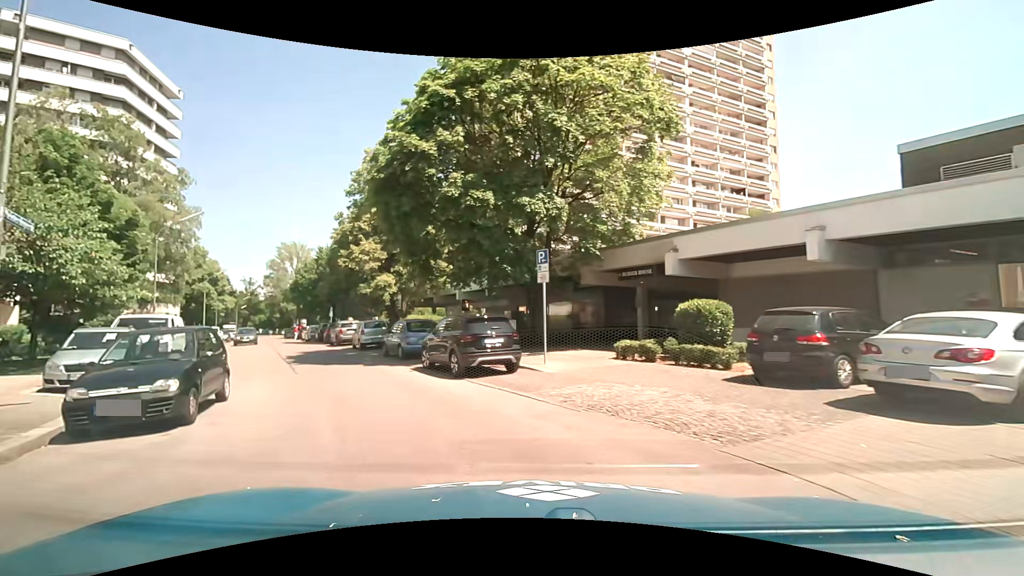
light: Day
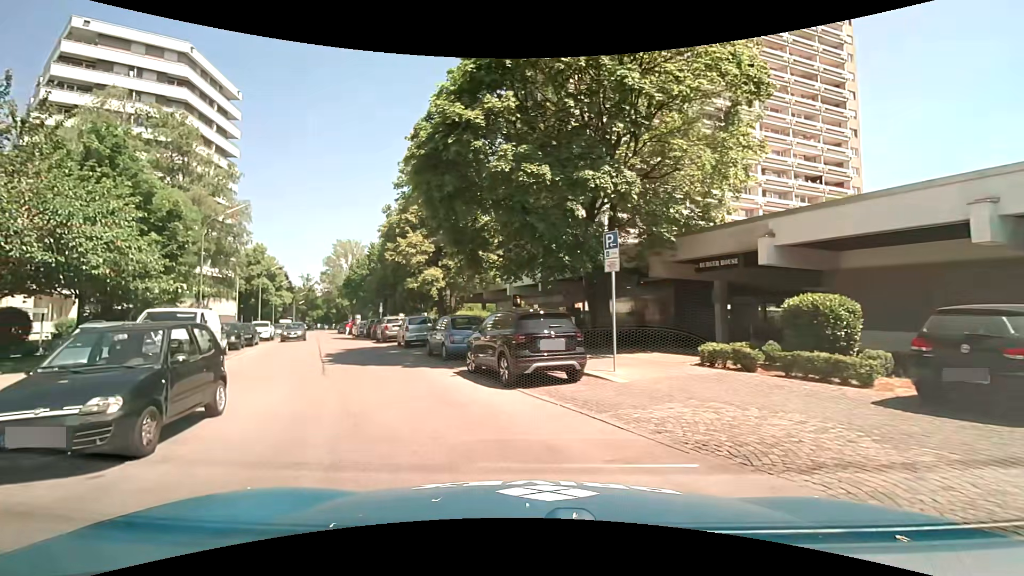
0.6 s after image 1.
(-0.2, +2.4) m; -6°
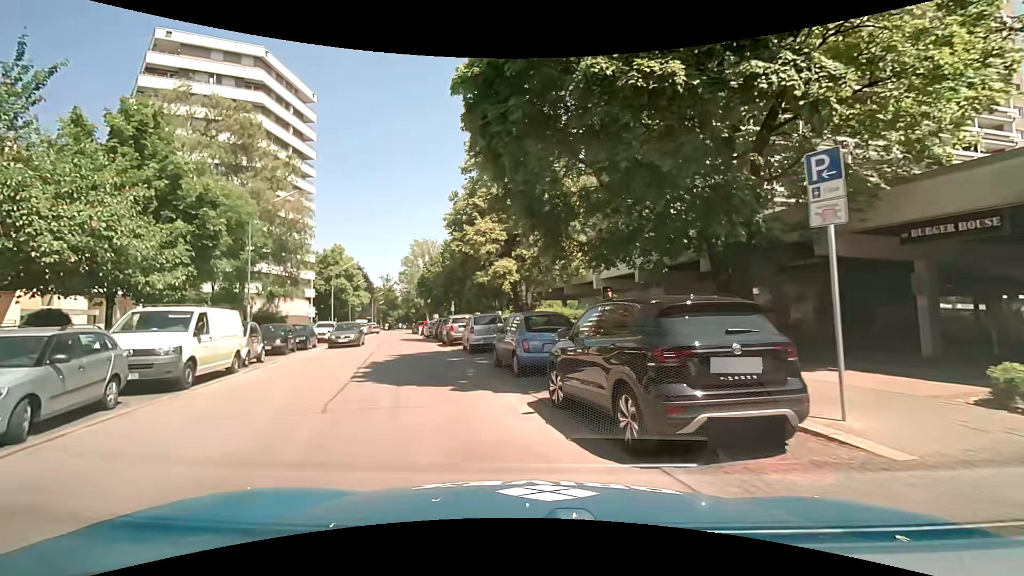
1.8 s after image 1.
(-0.4, +5.2) m; -8°
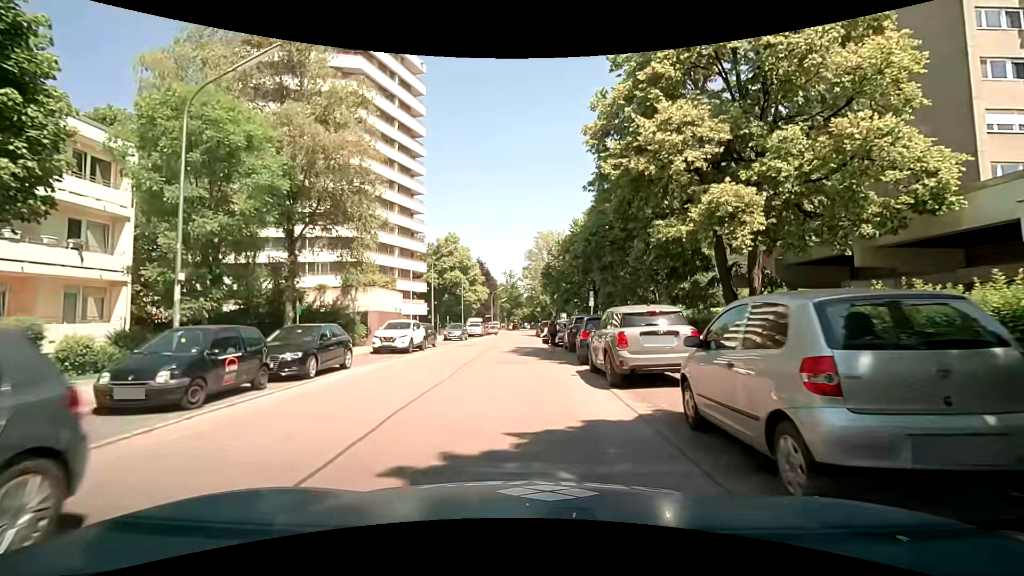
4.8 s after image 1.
(-3.1, +15.9) m; -16°
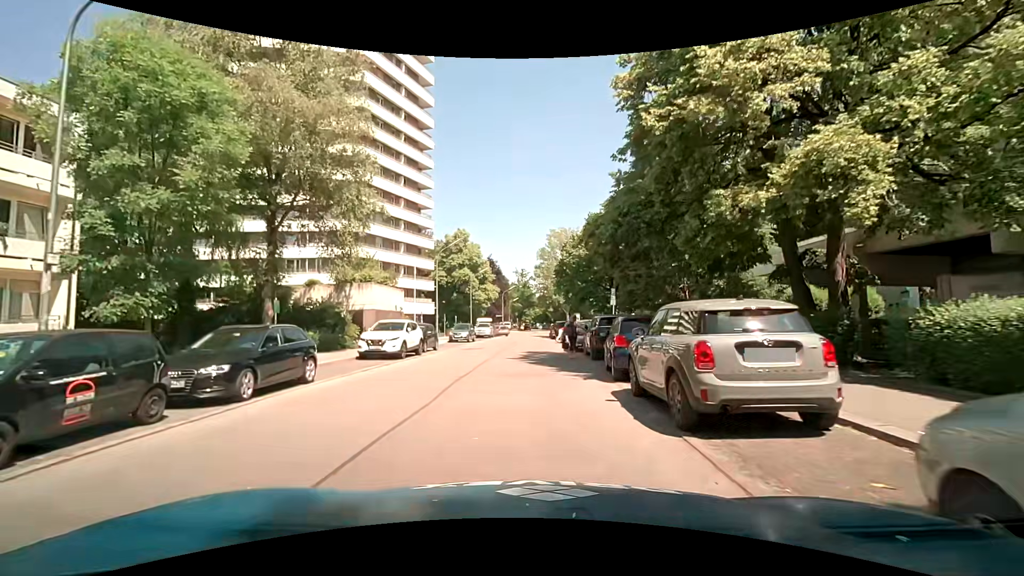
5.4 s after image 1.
(0.0, +3.8) m; -1°
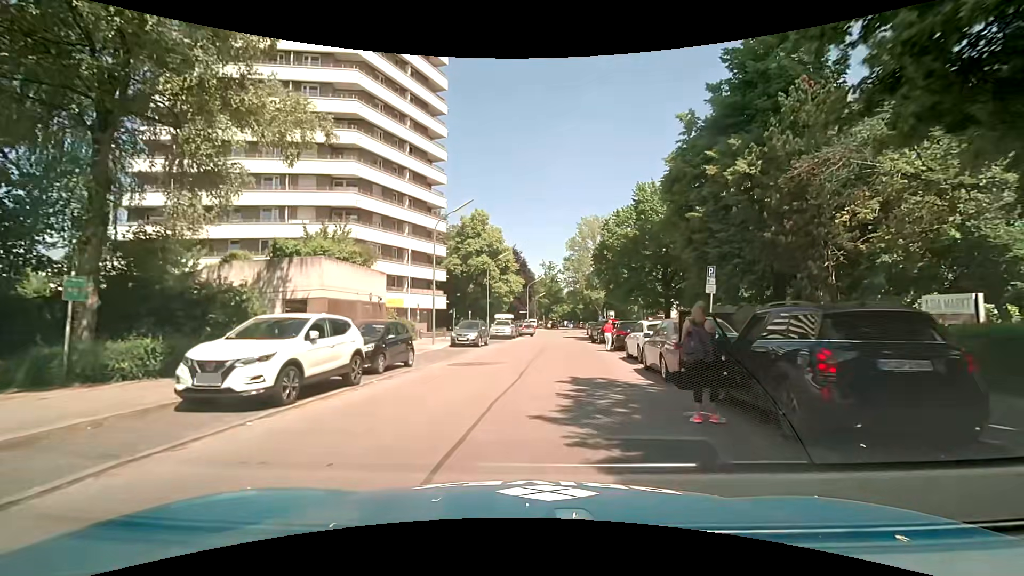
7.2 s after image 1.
(-0.4, +11.9) m; -3°
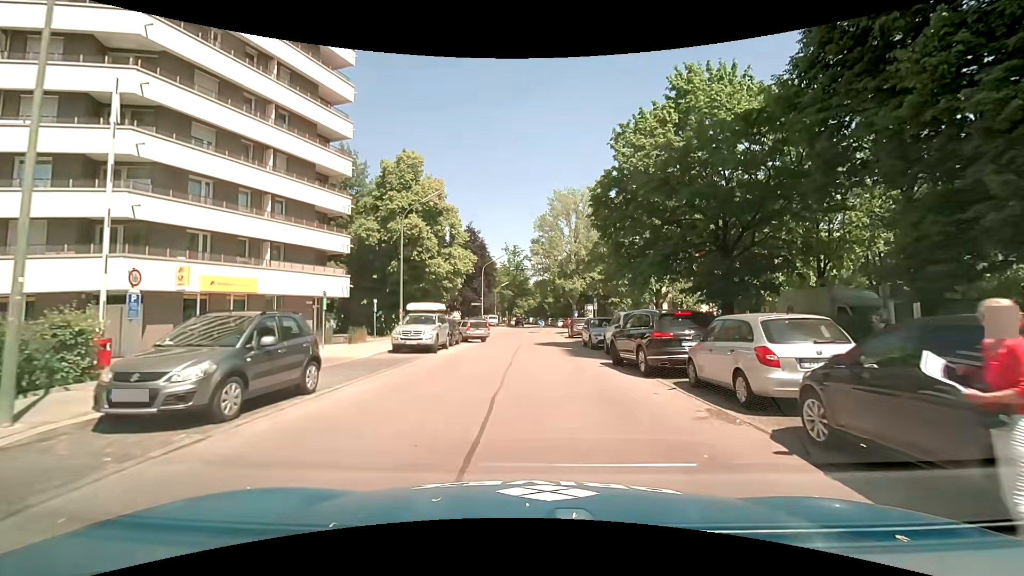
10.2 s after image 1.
(+1.0, +21.8) m; +5°
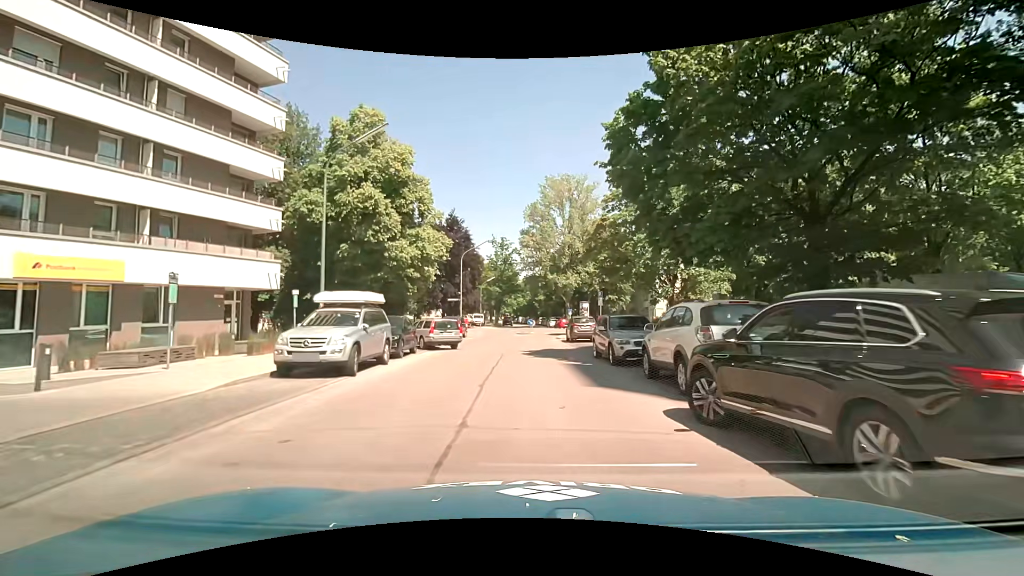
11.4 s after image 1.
(0.0, +8.9) m; +1°
(0, +10) (0, +20) (0, +30) (+1, +40) (+3, +50) (+4, +60) (+3, +70) (+2, +80) (+1, +90) (+1, +100) m
